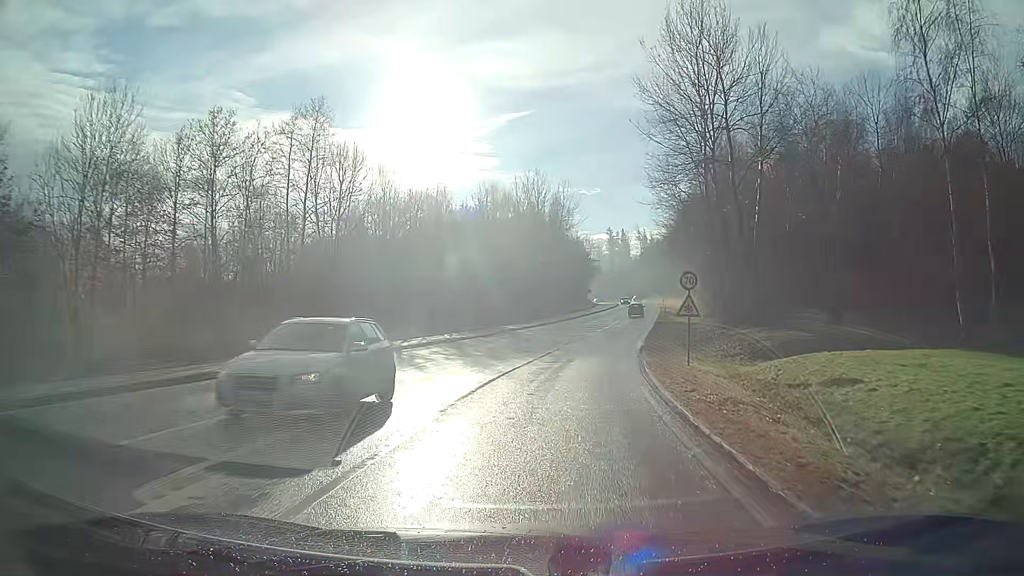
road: secondary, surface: asphalt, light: Day
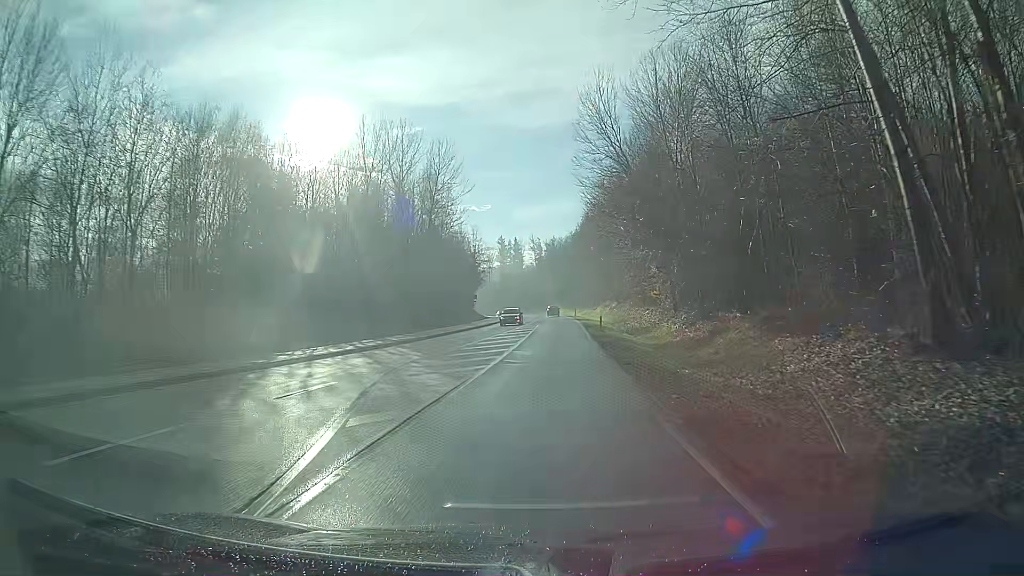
(+2.7, +30.9) m; +9°
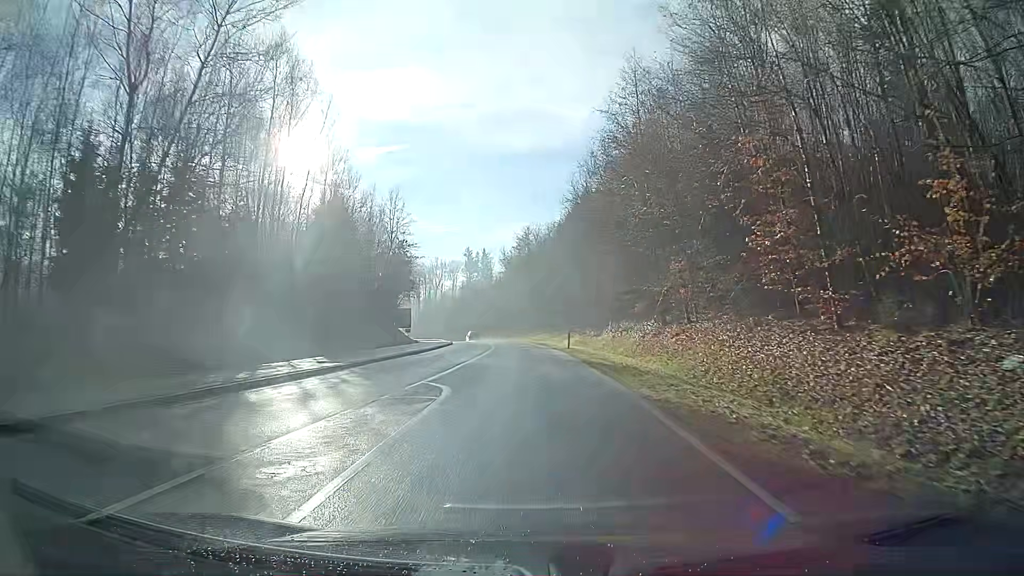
(+1.1, +45.6) m; +2°
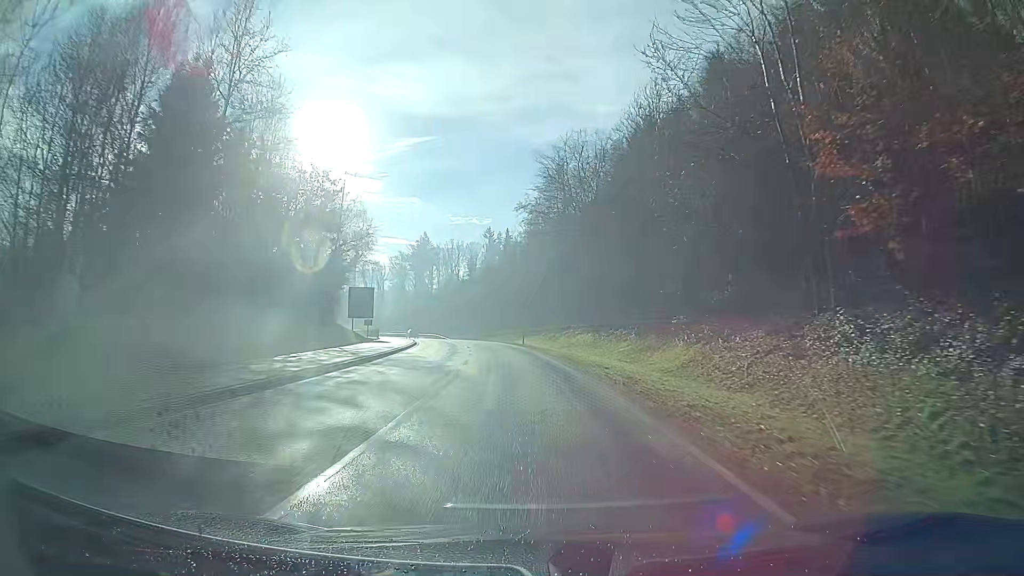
(-0.9, +39.6) m; -3°
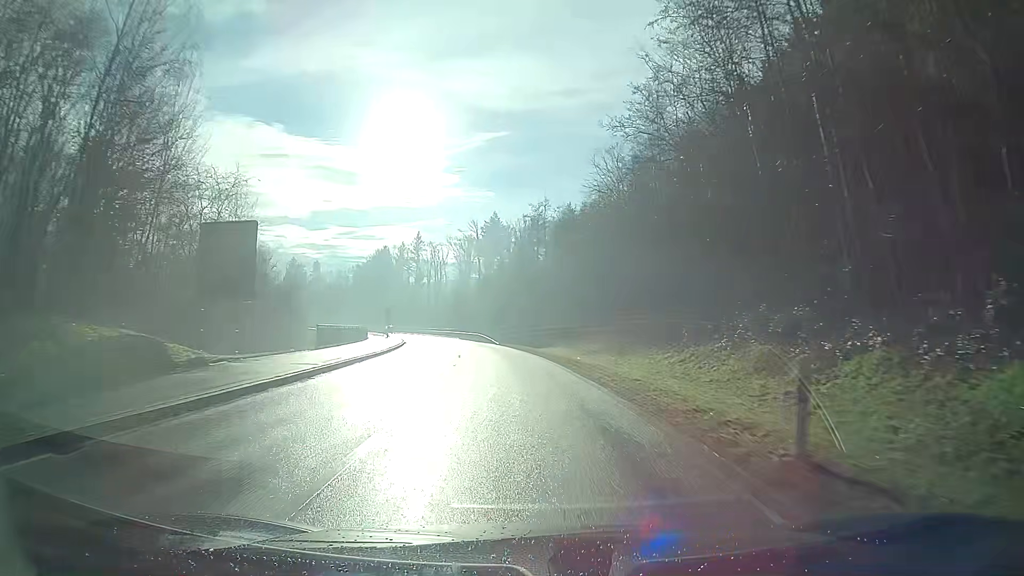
(-2.8, +42.7) m; -7°
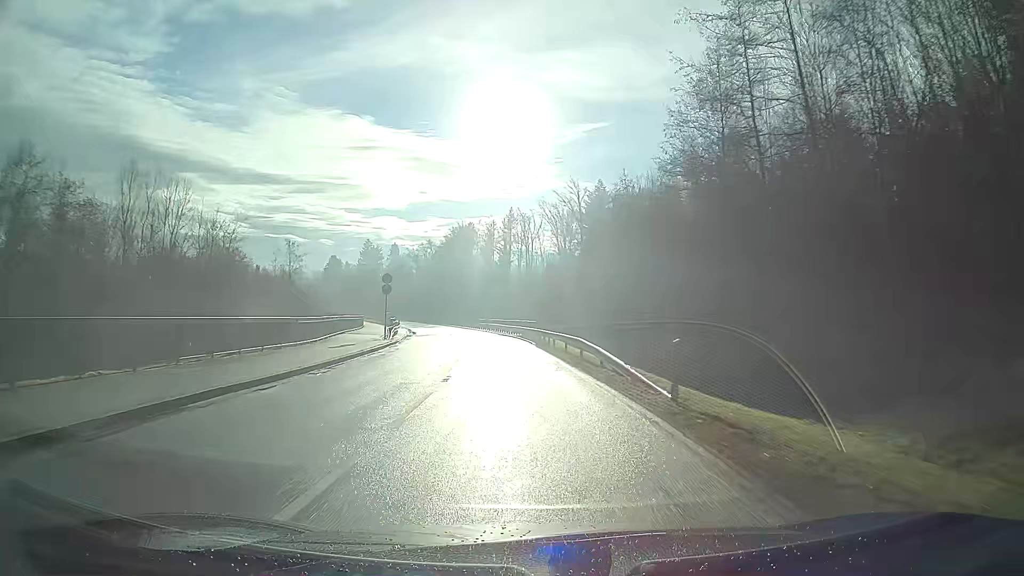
(-3.3, +44.0) m; -9°
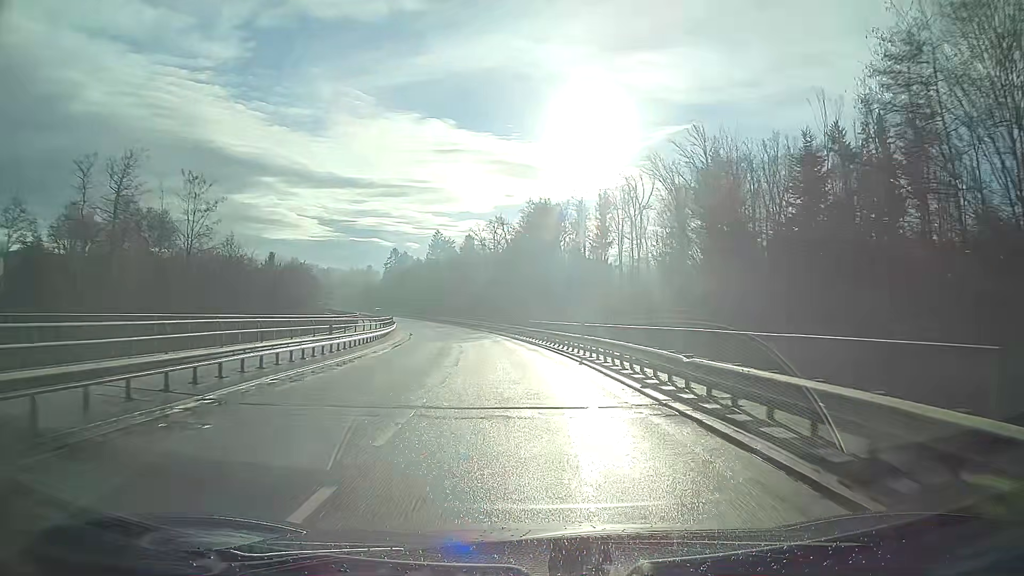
(-3.0, +43.4) m; -8°
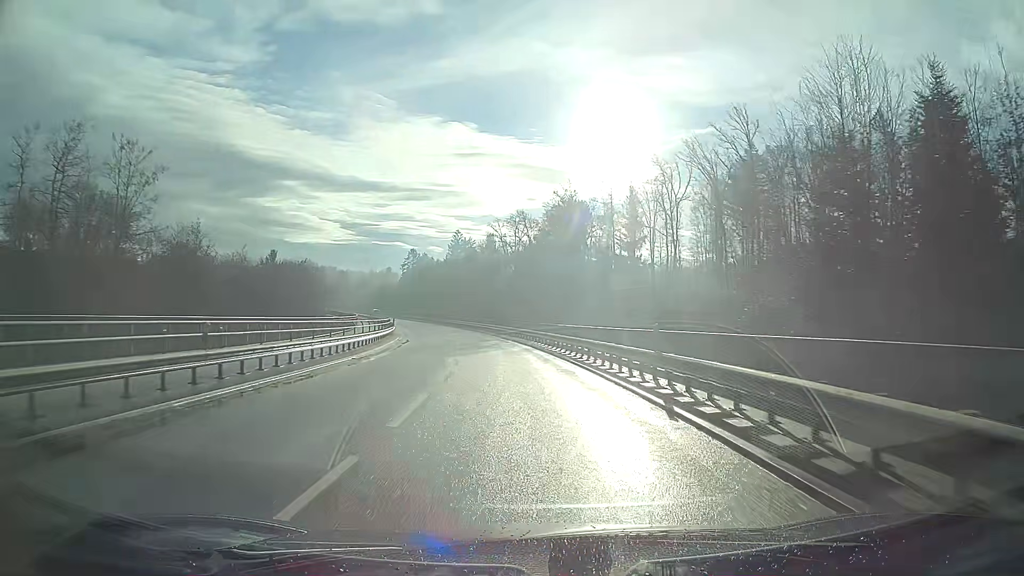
(-0.2, +10.8) m; -2°
